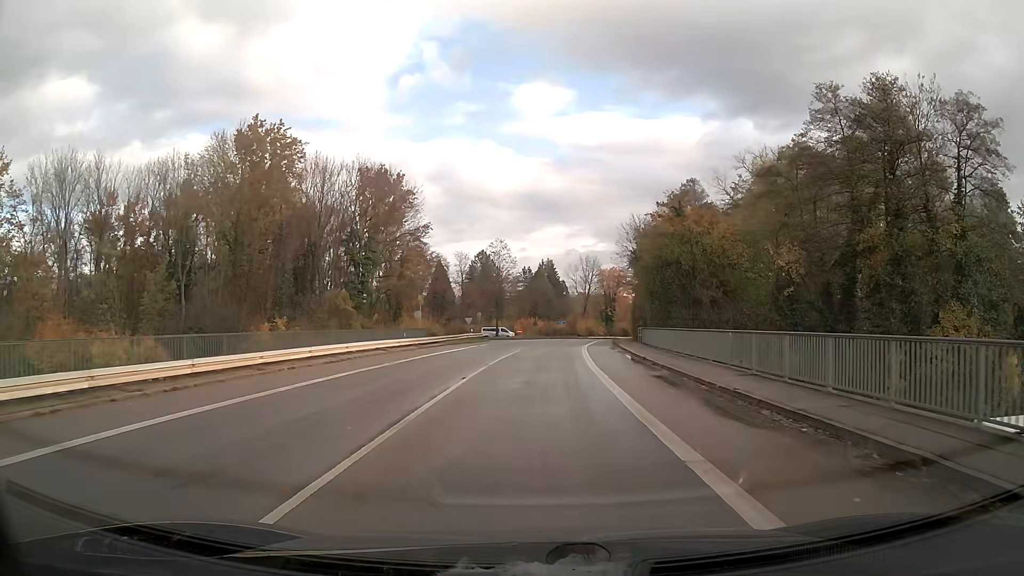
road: tertiary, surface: asphalt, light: Day
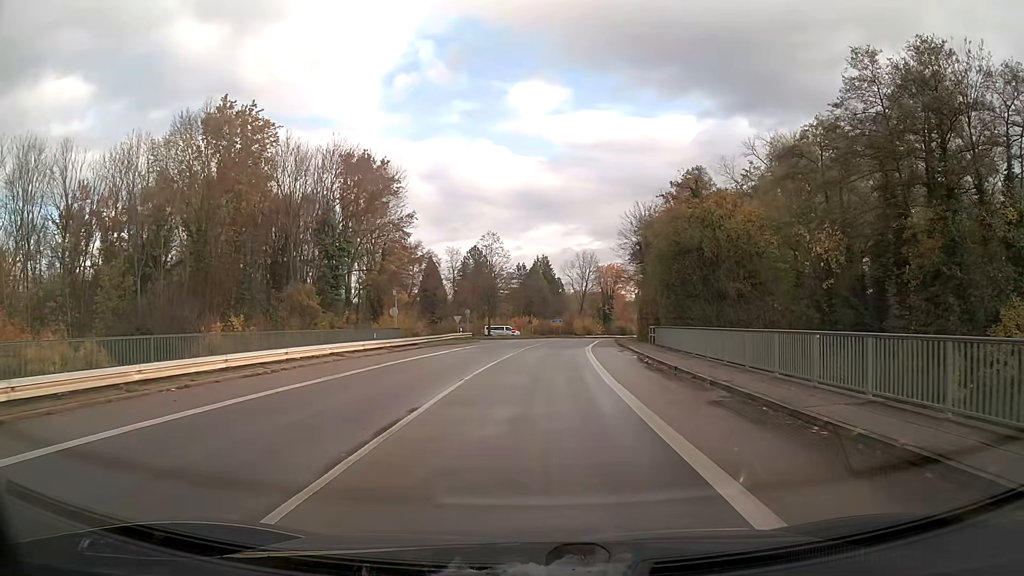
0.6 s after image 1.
(0.0, +6.3) m; 0°
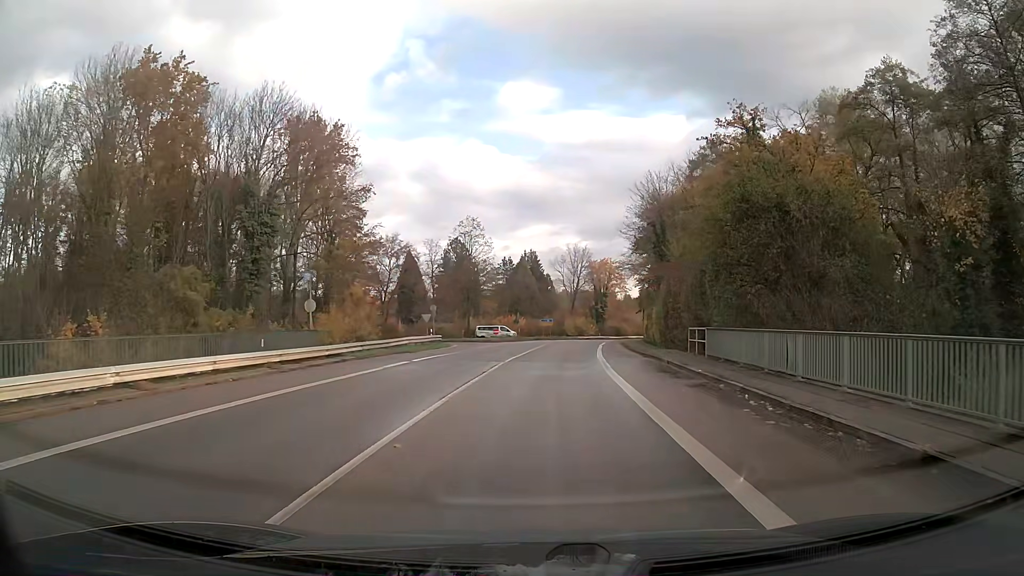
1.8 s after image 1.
(+0.2, +12.9) m; +1°
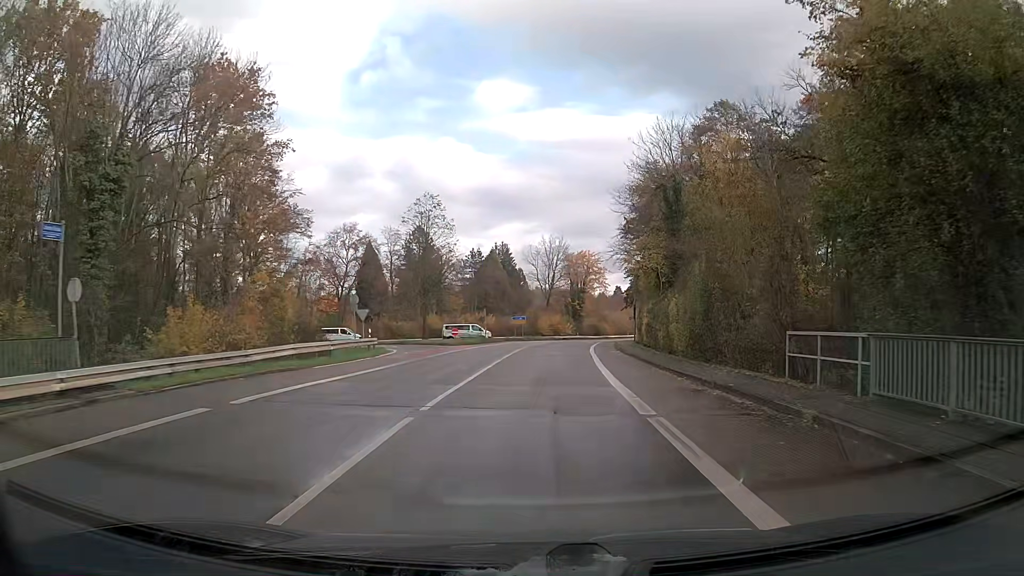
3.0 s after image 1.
(+0.2, +13.2) m; +2°
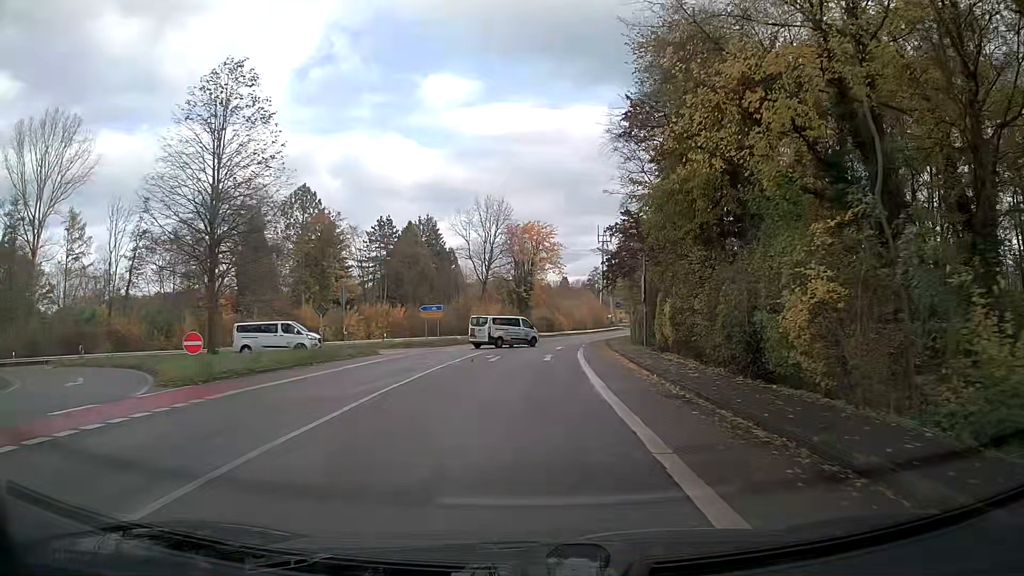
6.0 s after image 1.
(+1.6, +34.6) m; +5°
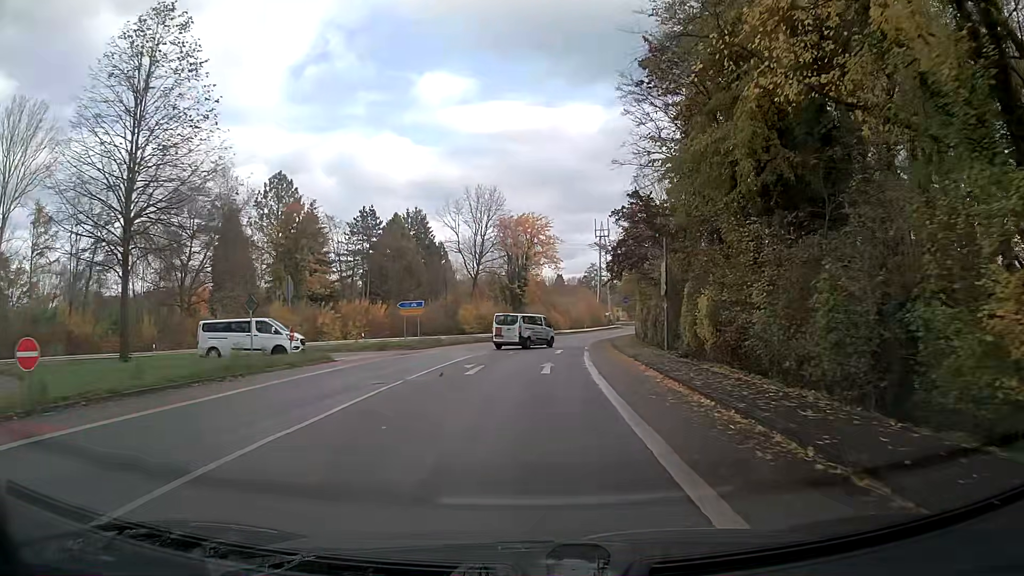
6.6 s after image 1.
(0.0, +6.9) m; +1°
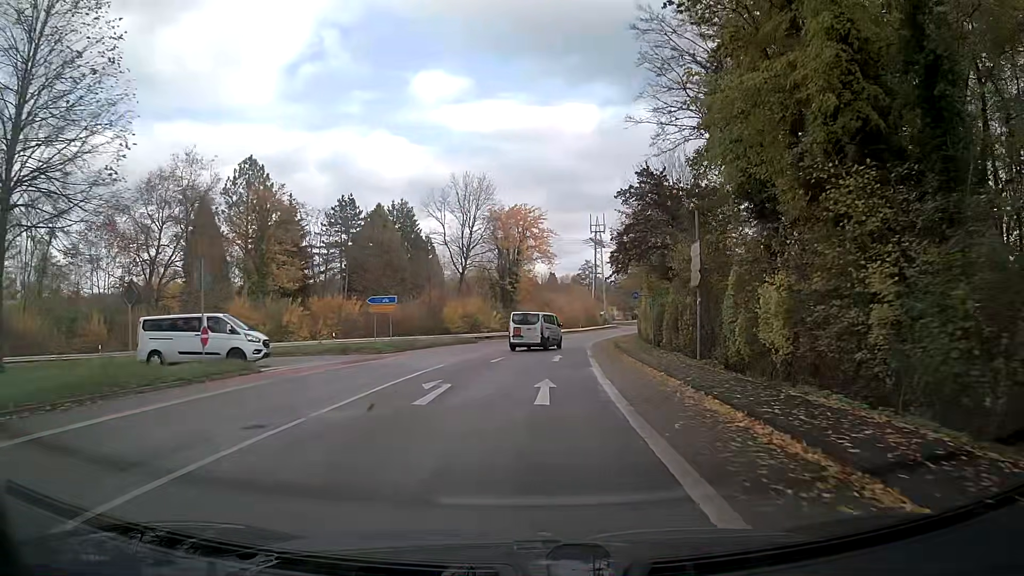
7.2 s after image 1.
(0.0, +6.8) m; +1°
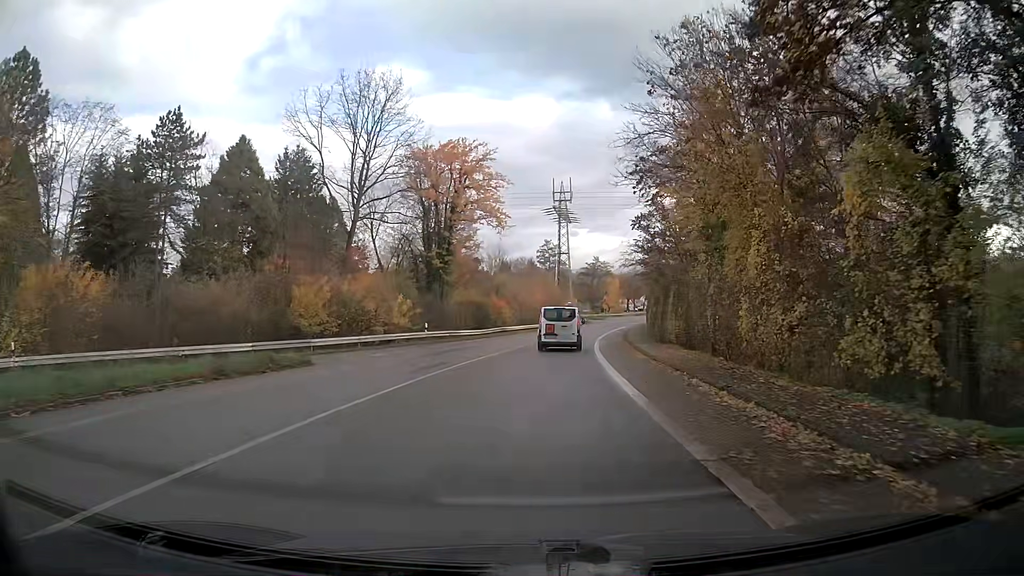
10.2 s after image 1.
(+1.1, +33.5) m; +4°
